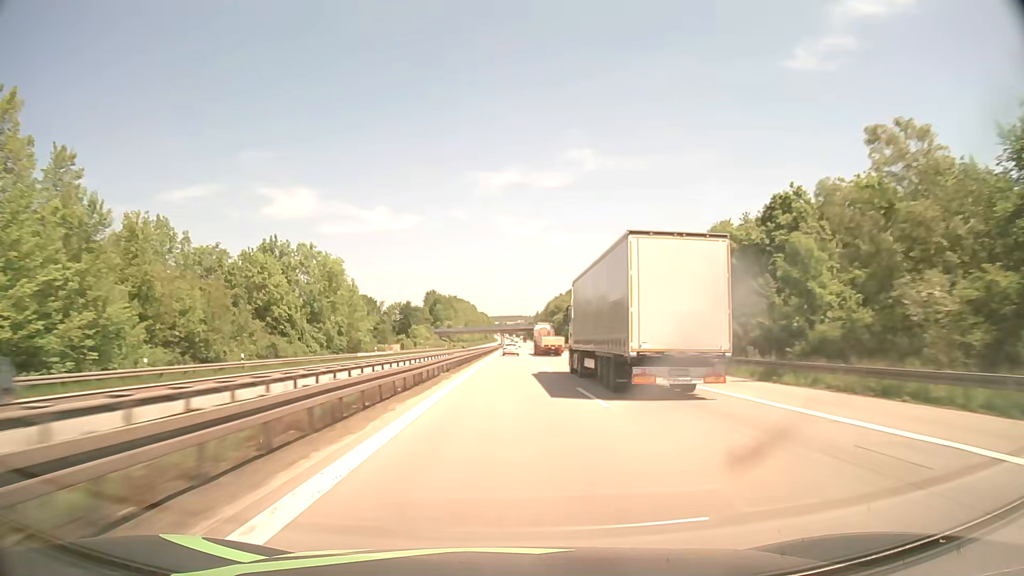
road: motorway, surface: asphalt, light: Day
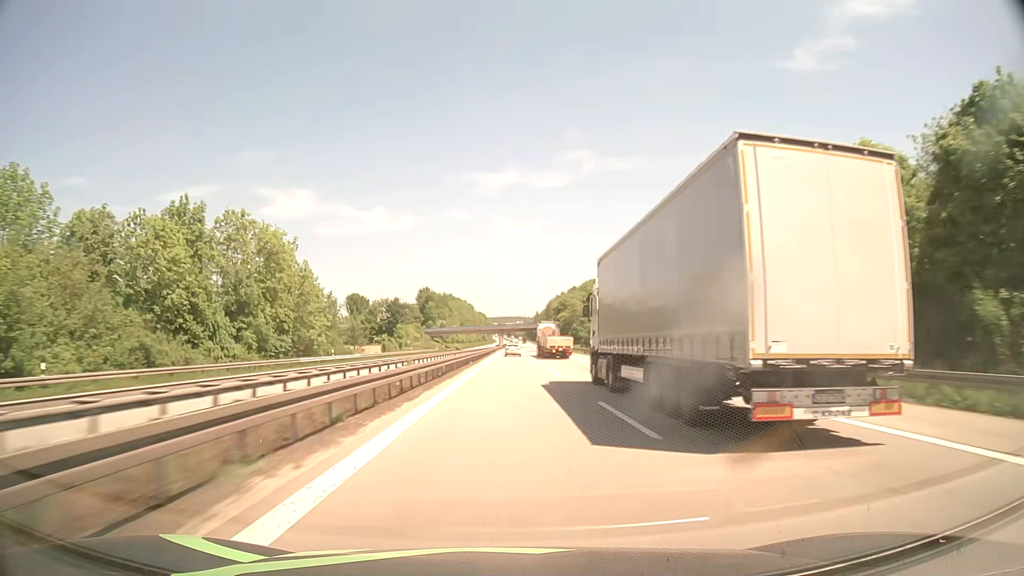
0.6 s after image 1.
(0.0, +23.0) m; 0°
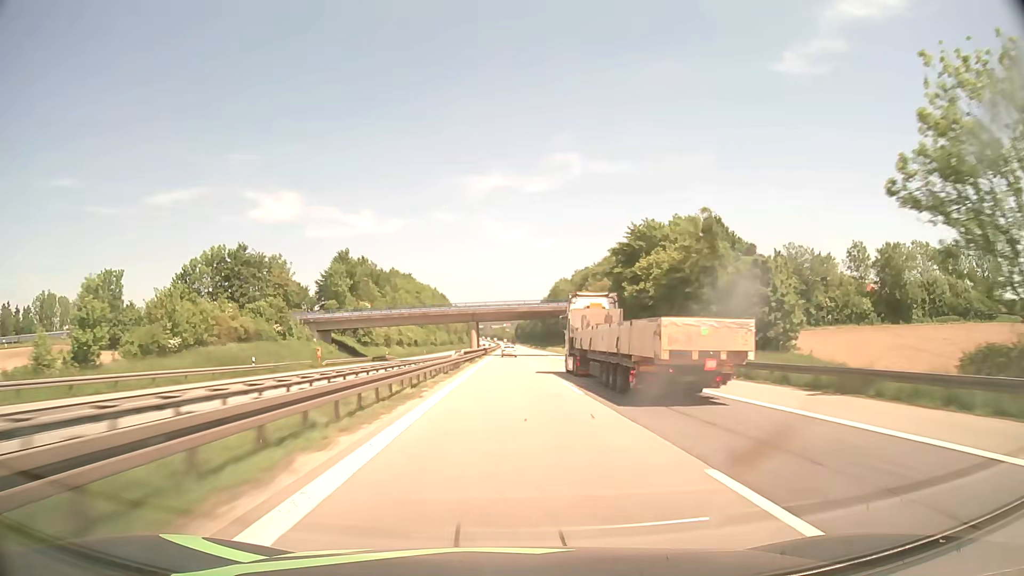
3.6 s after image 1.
(+0.9, +116.2) m; +1°
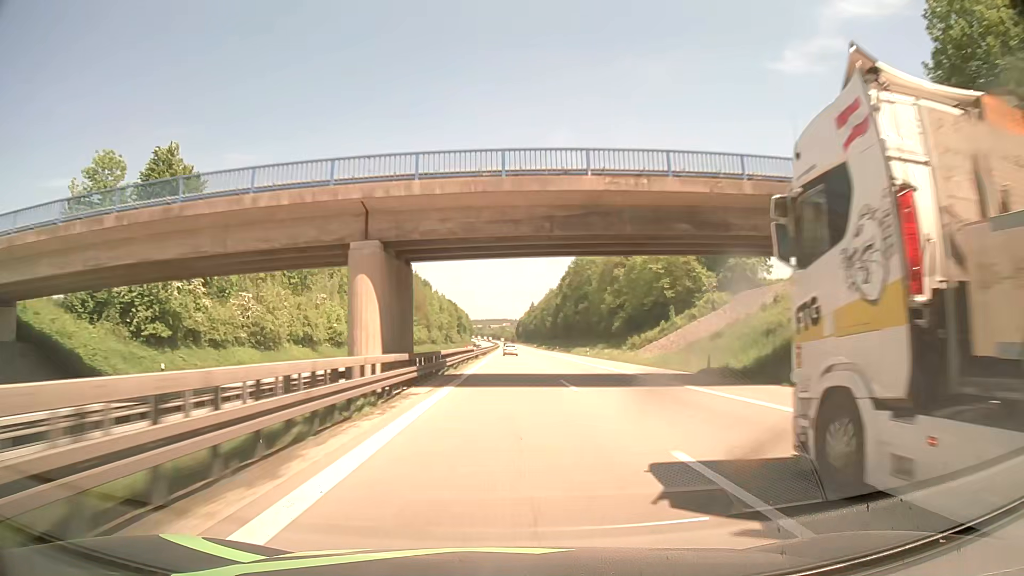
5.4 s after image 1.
(+0.1, +71.3) m; 0°
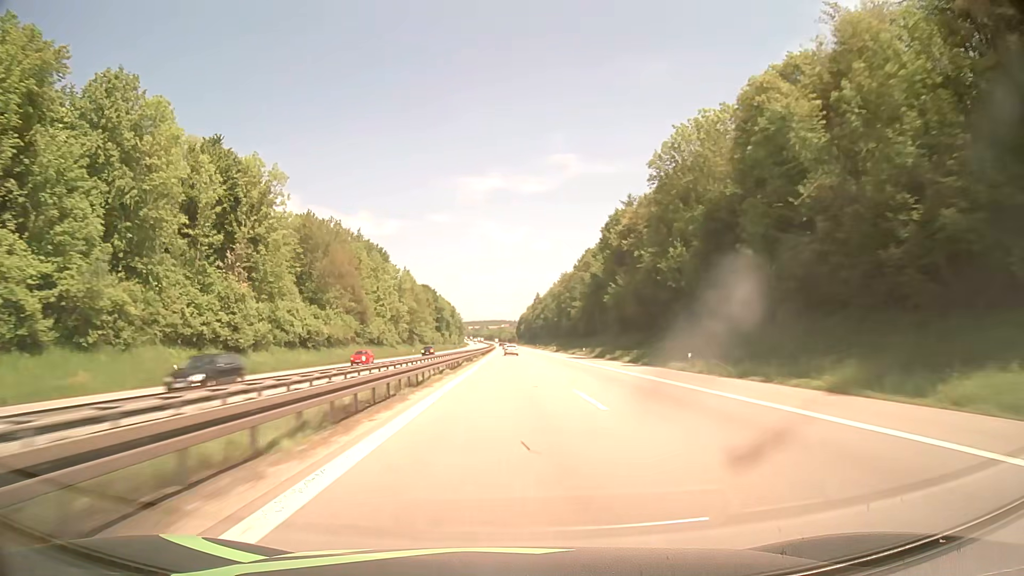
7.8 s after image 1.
(+0.1, +97.0) m; 0°
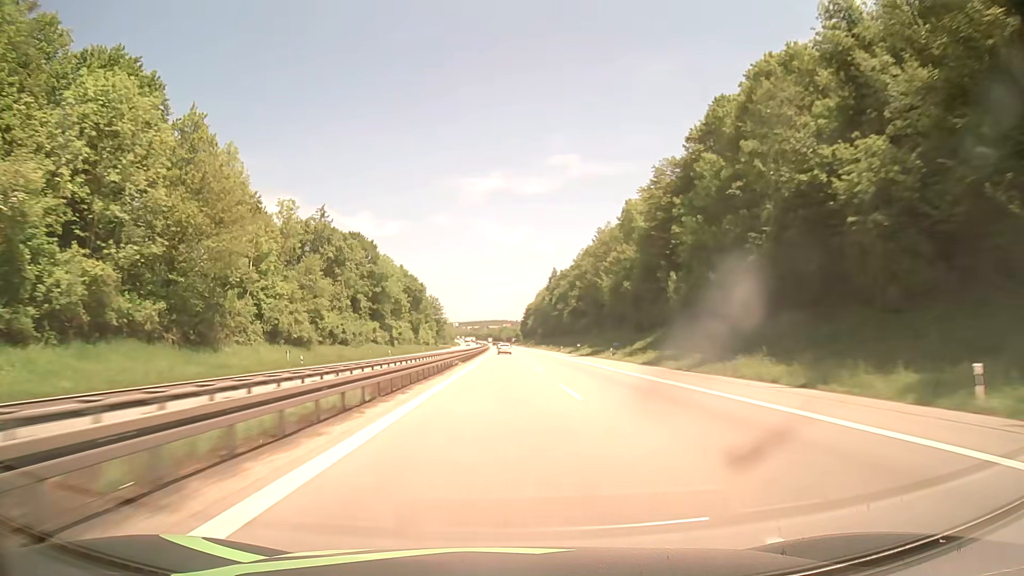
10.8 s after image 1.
(0.0, +124.3) m; 0°
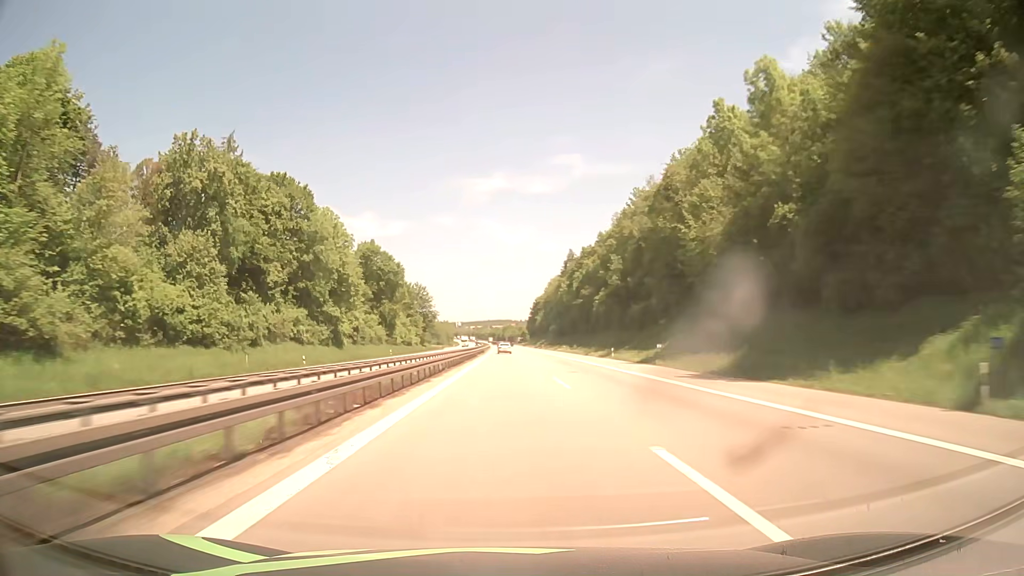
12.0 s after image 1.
(-0.2, +50.2) m; 0°
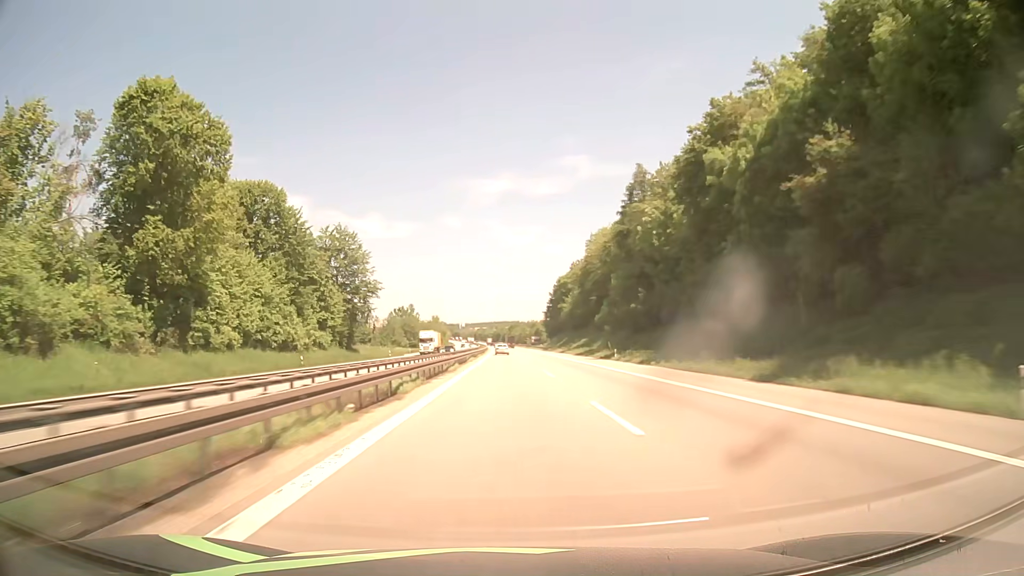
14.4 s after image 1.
(-0.2, +100.9) m; 0°
(0, +10) (0, +20) (0, +30) (0, +40) (0, +50) (0, +60) (0, +70) (0, +80) (-1, +90) (-1, +100) m
